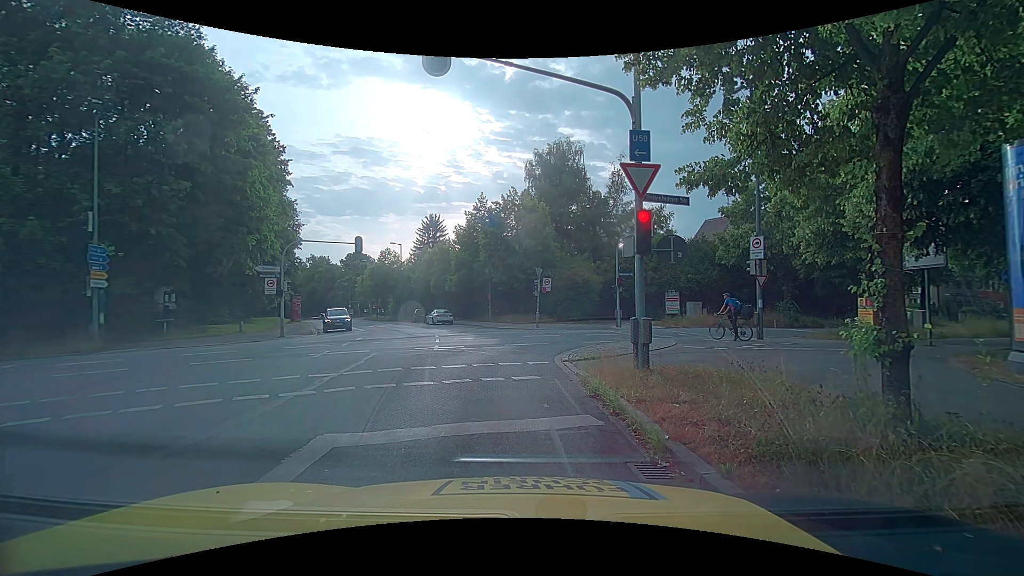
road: tertiary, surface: asphalt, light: Day
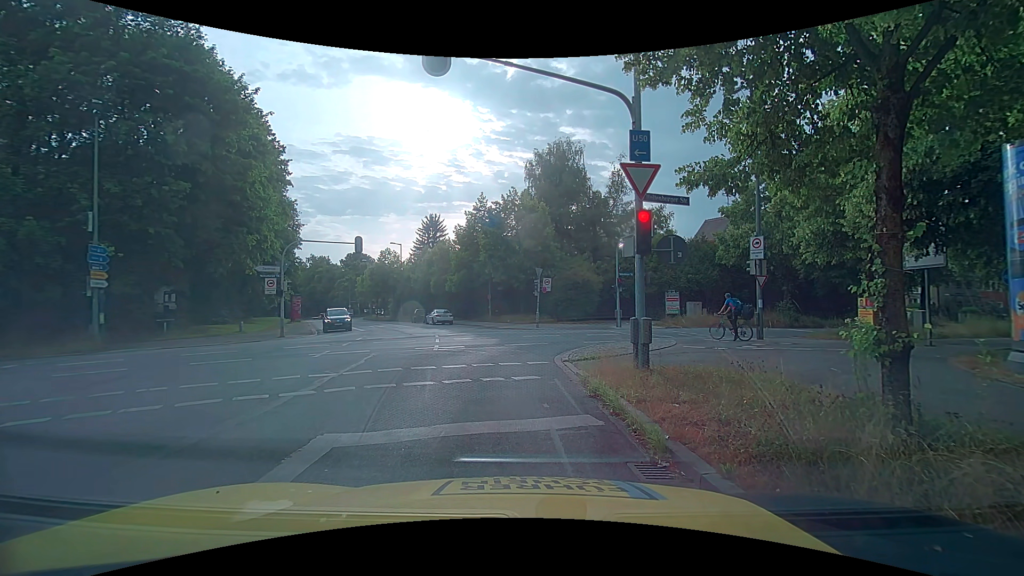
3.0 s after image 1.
(0.0, 0.0) m; 0°
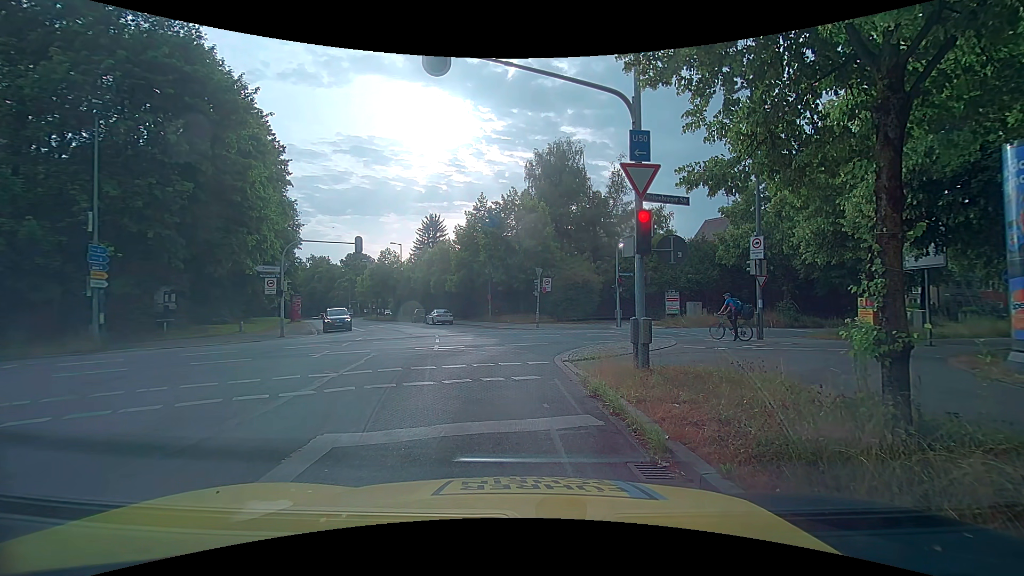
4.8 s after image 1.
(0.0, 0.0) m; 0°
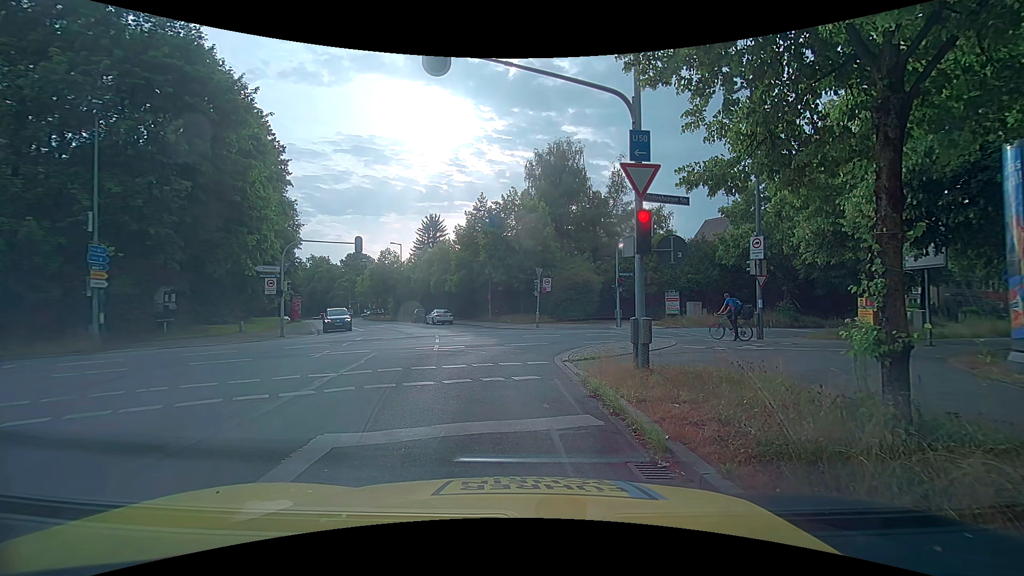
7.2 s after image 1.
(0.0, 0.0) m; 0°
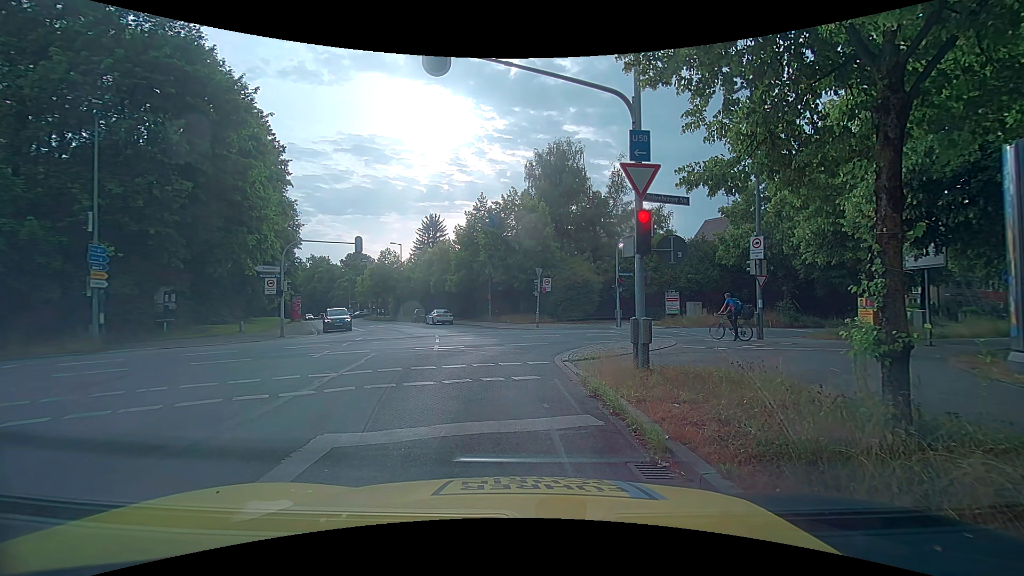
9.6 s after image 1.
(0.0, 0.0) m; 0°
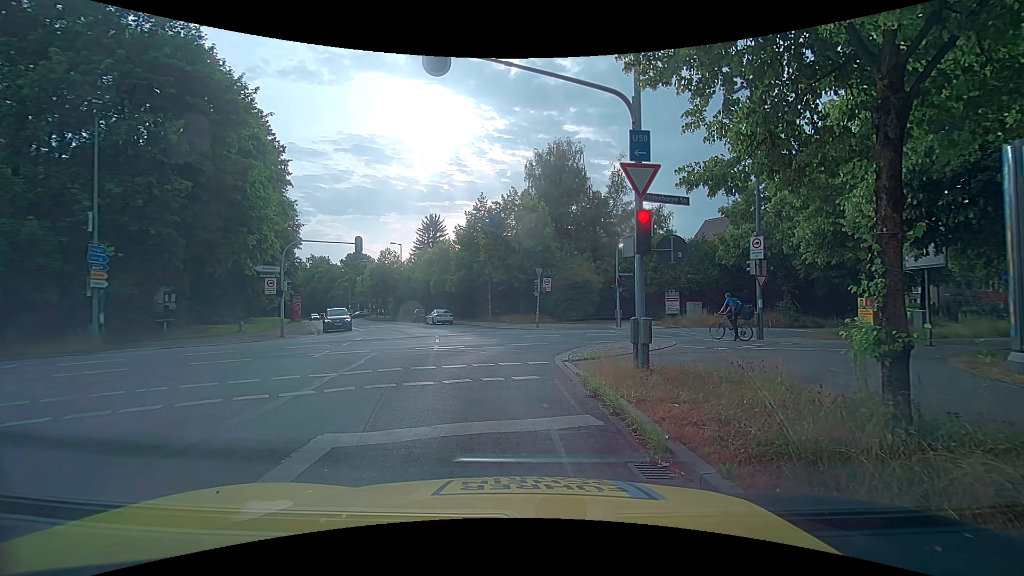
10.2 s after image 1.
(0.0, 0.0) m; 0°
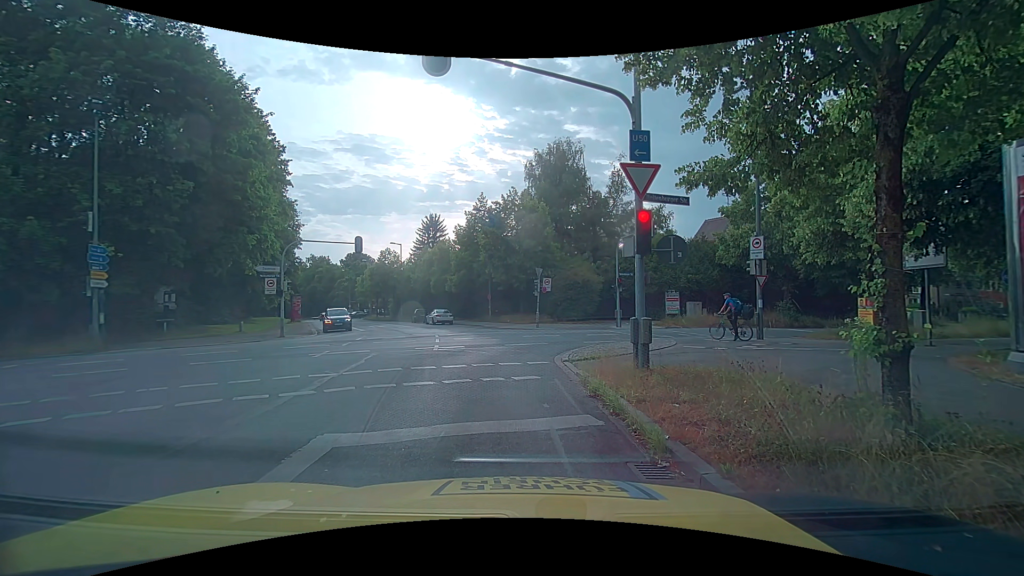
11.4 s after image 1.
(0.0, 0.0) m; 0°
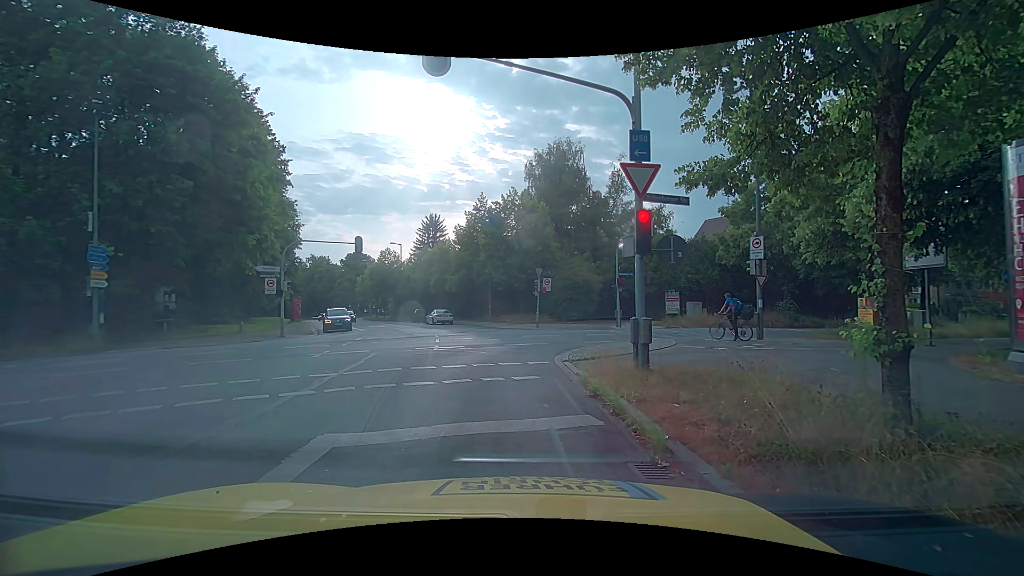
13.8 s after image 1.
(0.0, 0.0) m; 0°
